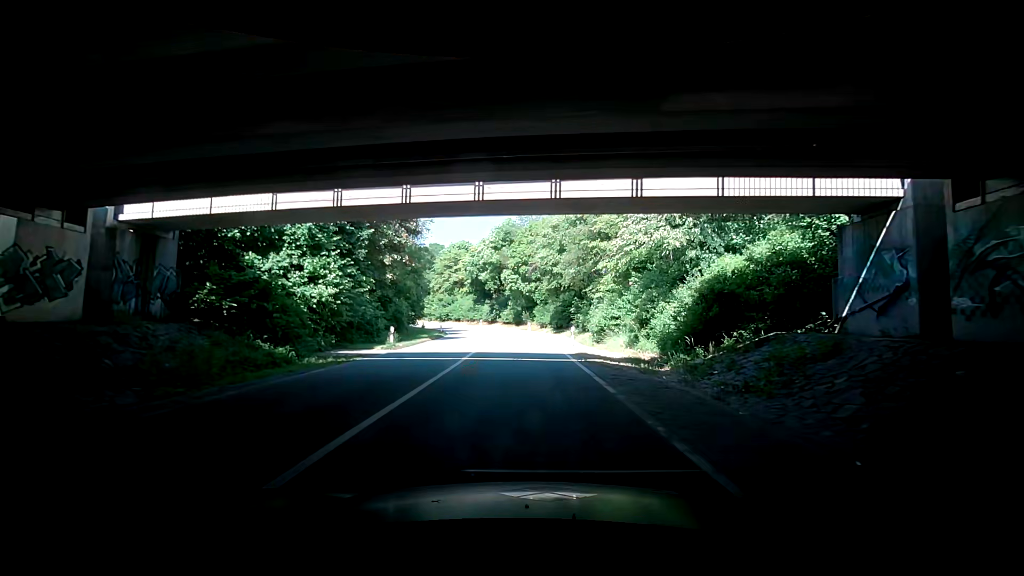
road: trunk_link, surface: asphalt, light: Day
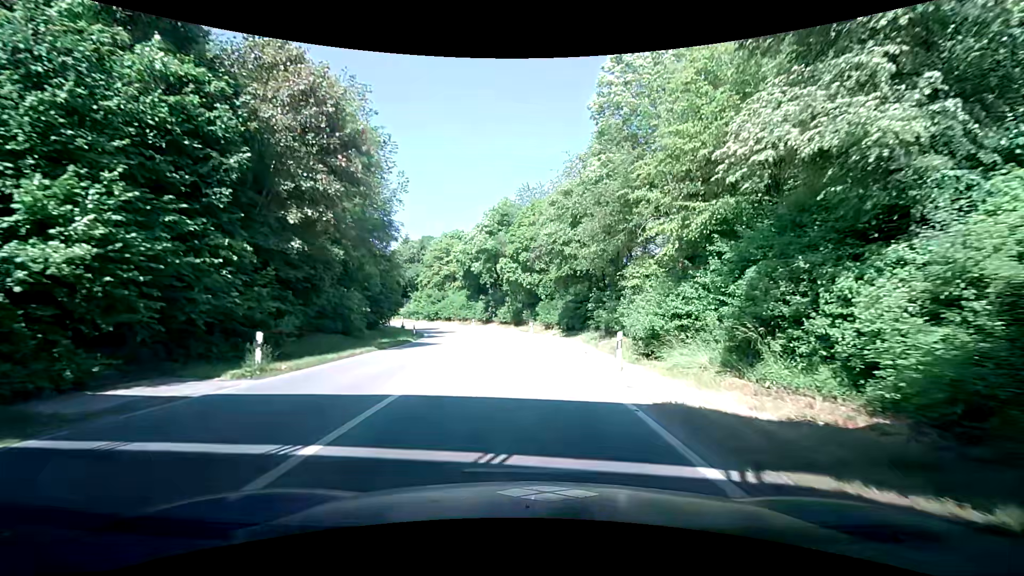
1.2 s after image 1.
(+0.8, +13.0) m; +4°
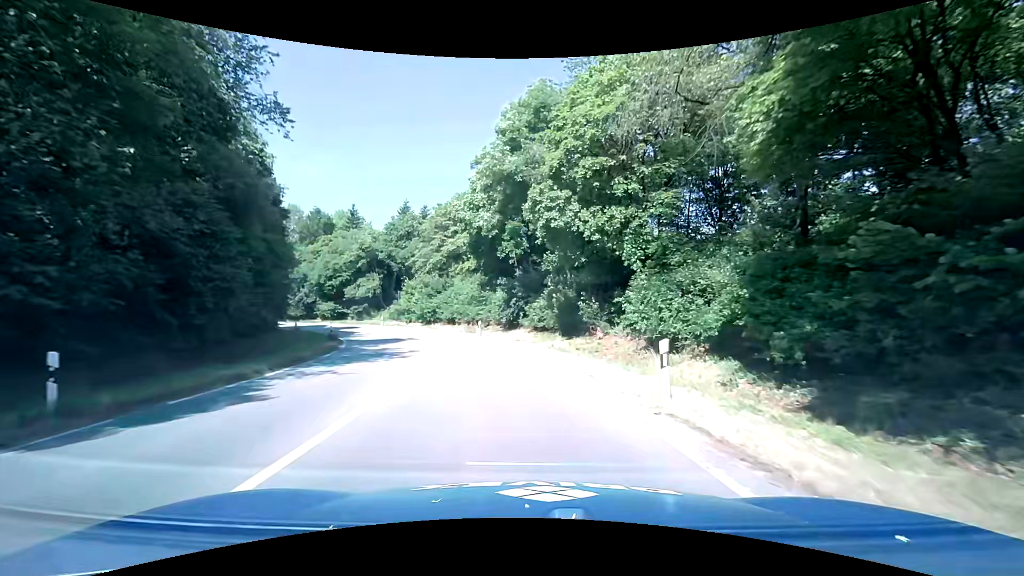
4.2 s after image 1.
(-7.0, +31.9) m; -16°
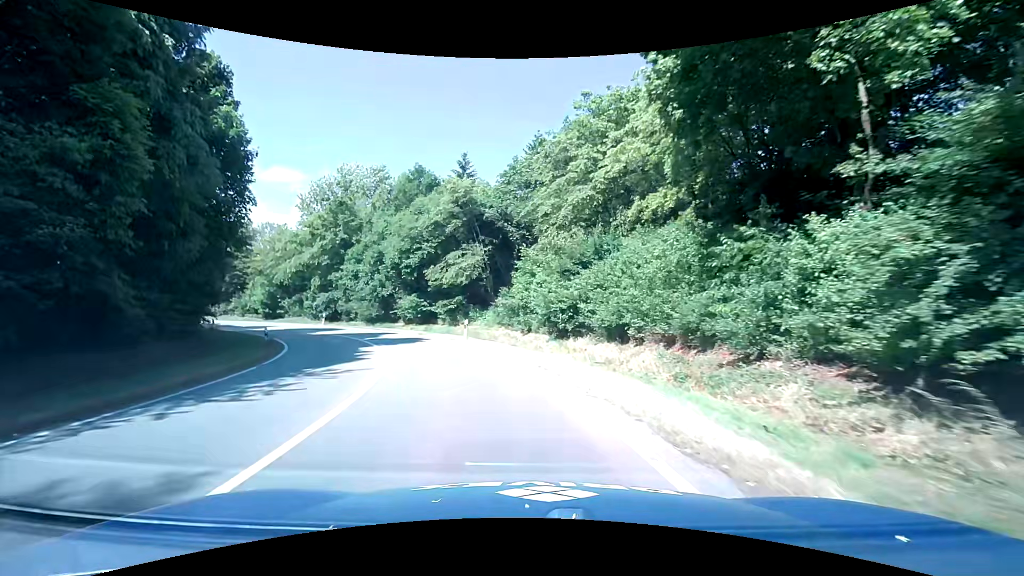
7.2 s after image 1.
(-4.2, +30.8) m; -18°
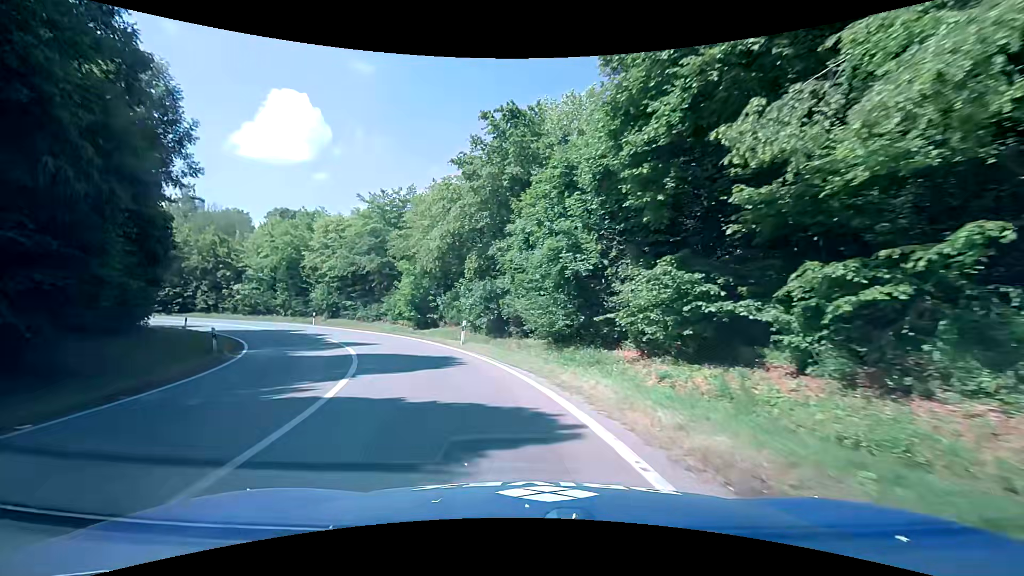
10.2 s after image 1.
(-5.9, +28.2) m; -26°
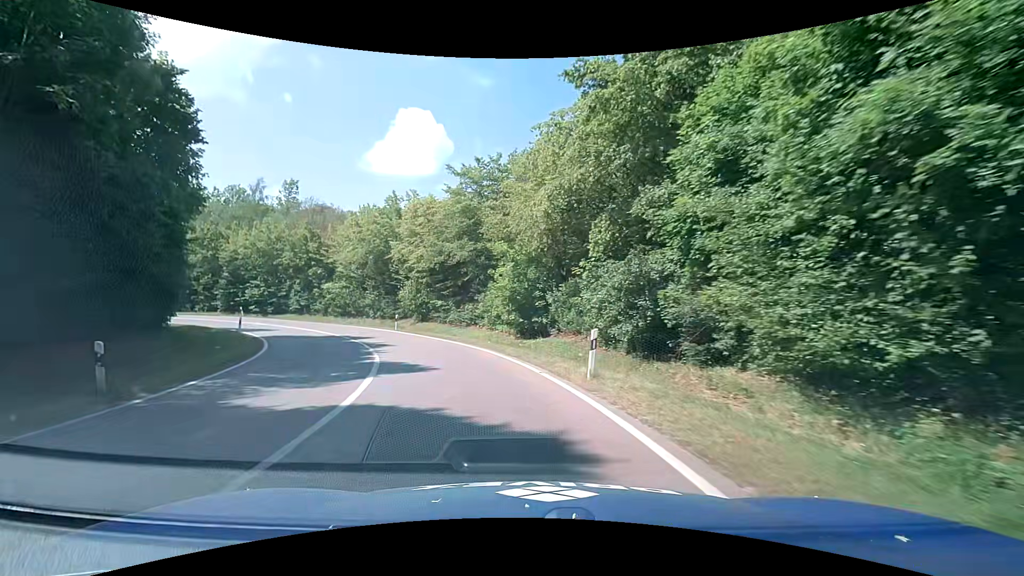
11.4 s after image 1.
(-1.5, +10.9) m; -14°
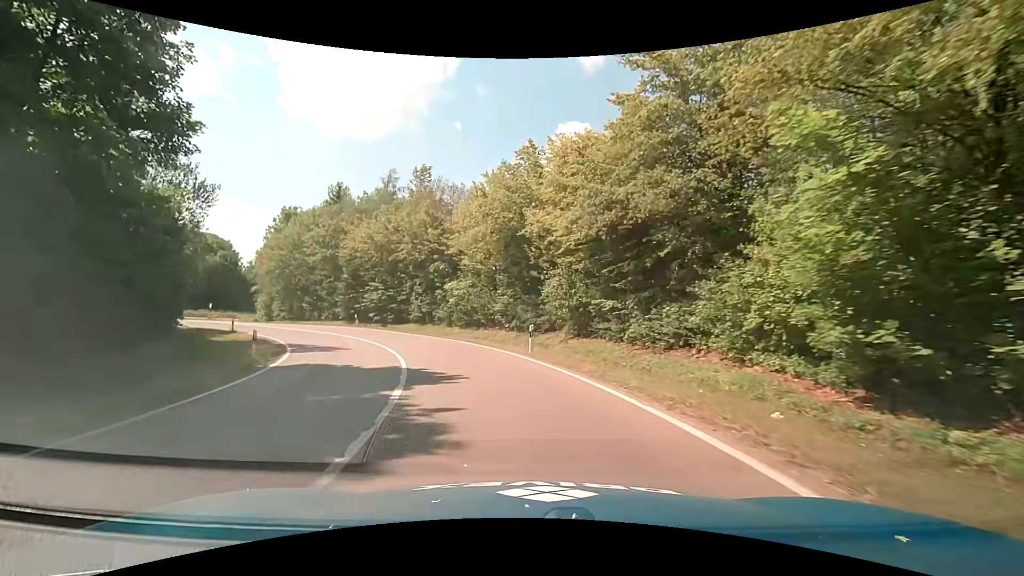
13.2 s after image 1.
(-2.6, +15.9) m; -19°
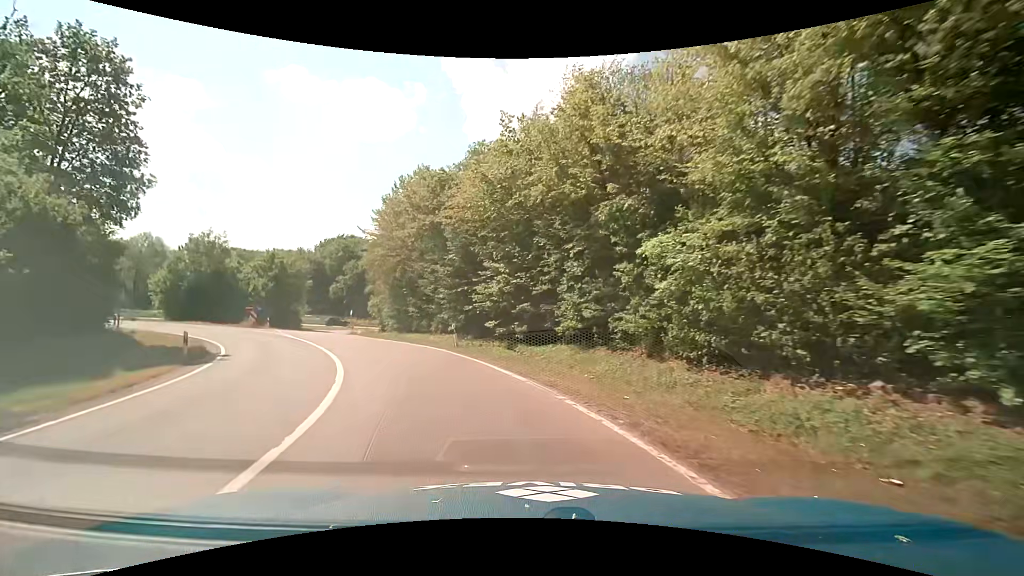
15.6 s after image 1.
(-3.7, +22.3) m; -19°
(-1, +10) (-4, +19) (-9, +28) (-14, +37) (-19, +46) (-21, +55) (-20, +65) (-17, +75) (-12, +83) (-5, +90) m
